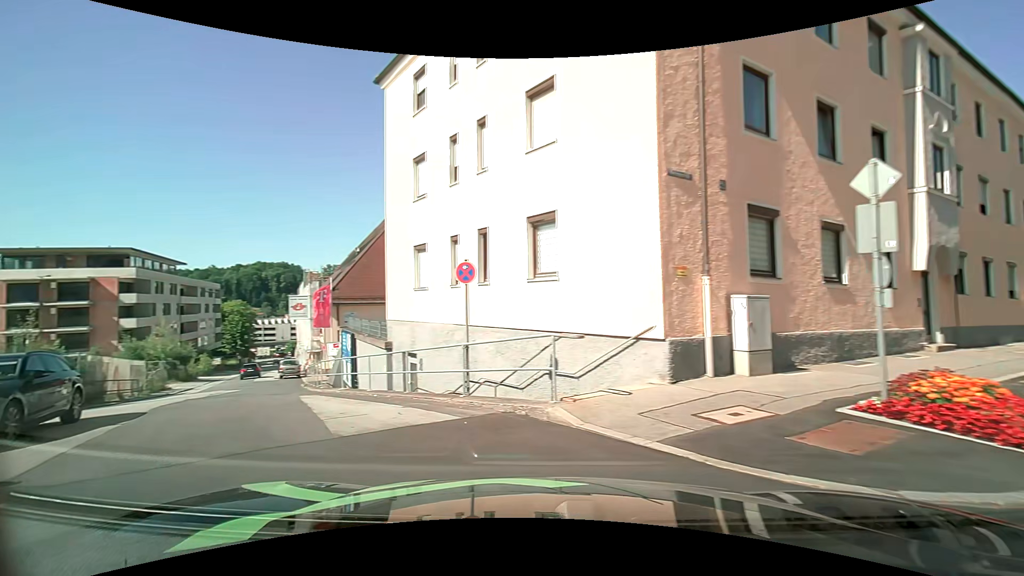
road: residential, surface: asphalt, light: Day
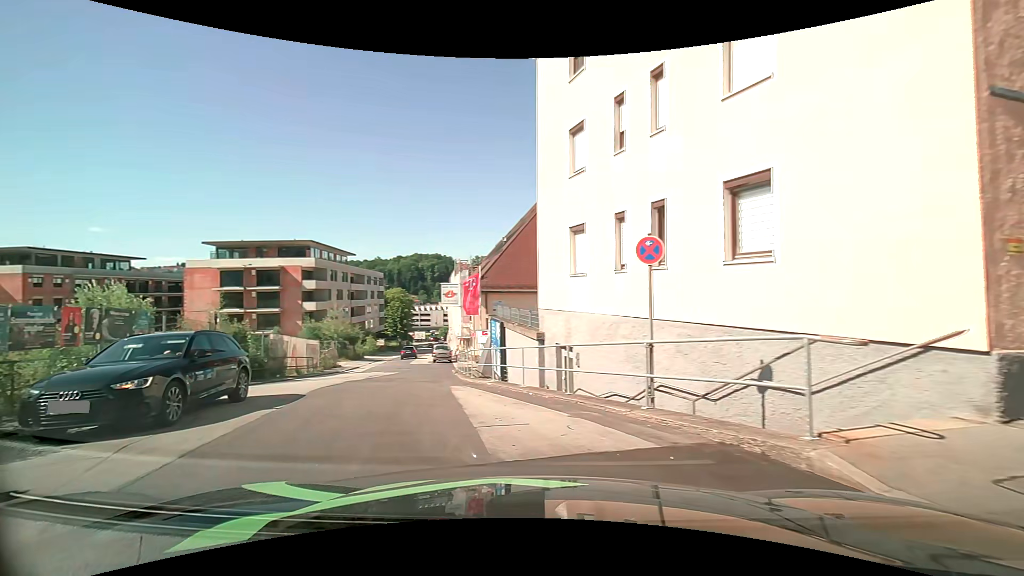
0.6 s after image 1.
(-0.3, +1.9) m; -15°
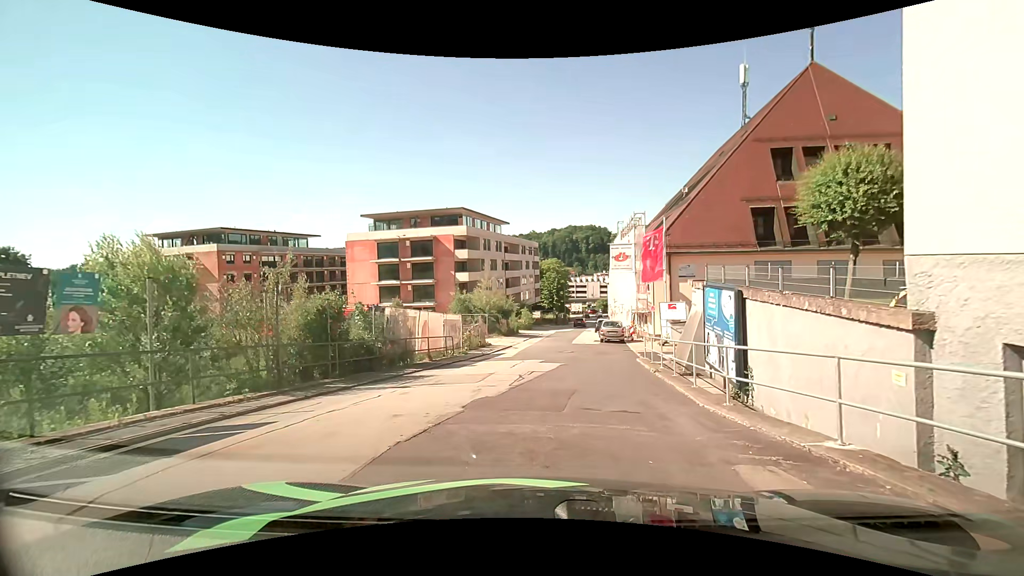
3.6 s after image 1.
(-2.4, +8.7) m; -18°
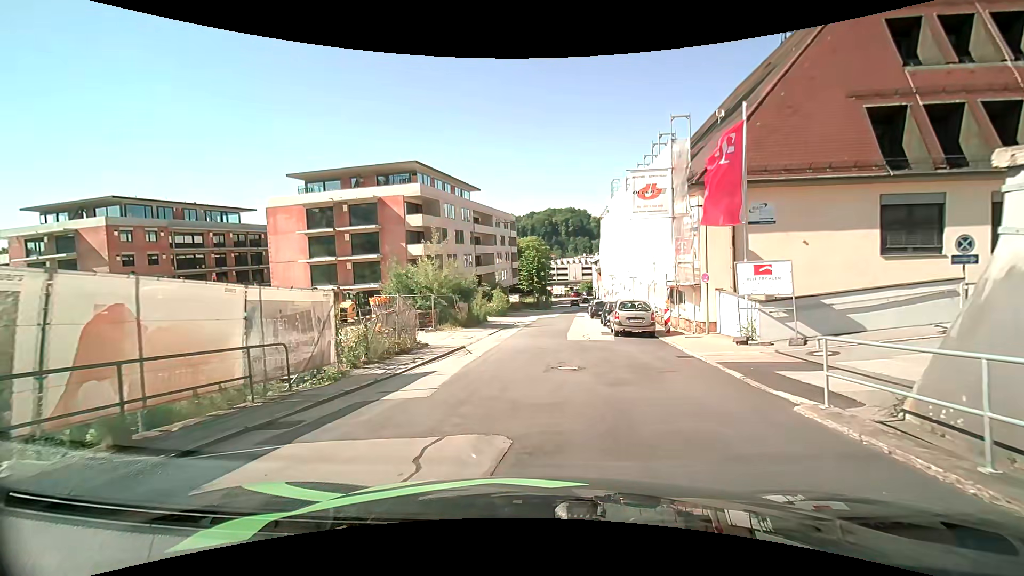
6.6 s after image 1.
(-0.1, +14.8) m; +2°
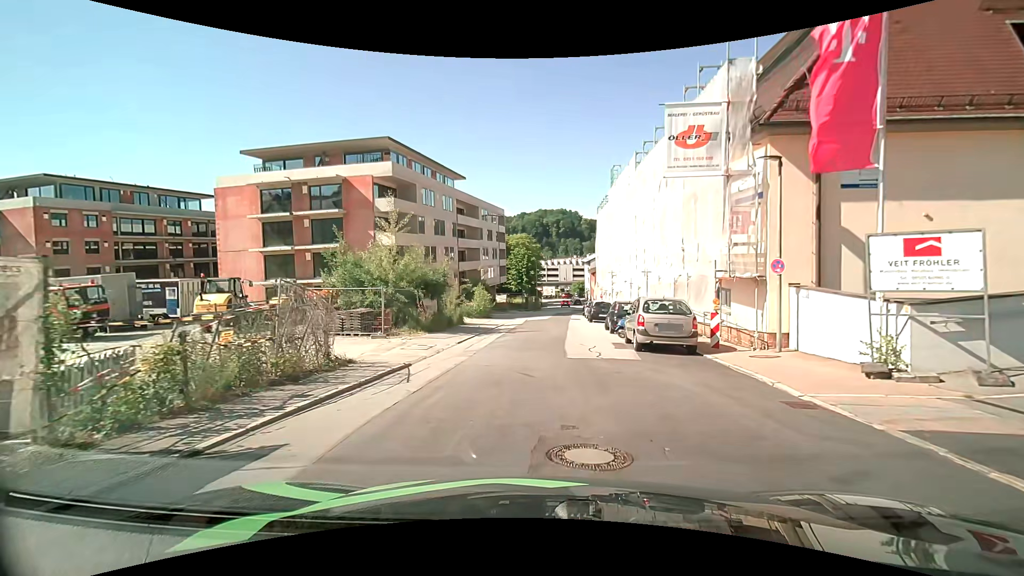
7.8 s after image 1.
(0.0, +7.0) m; 0°
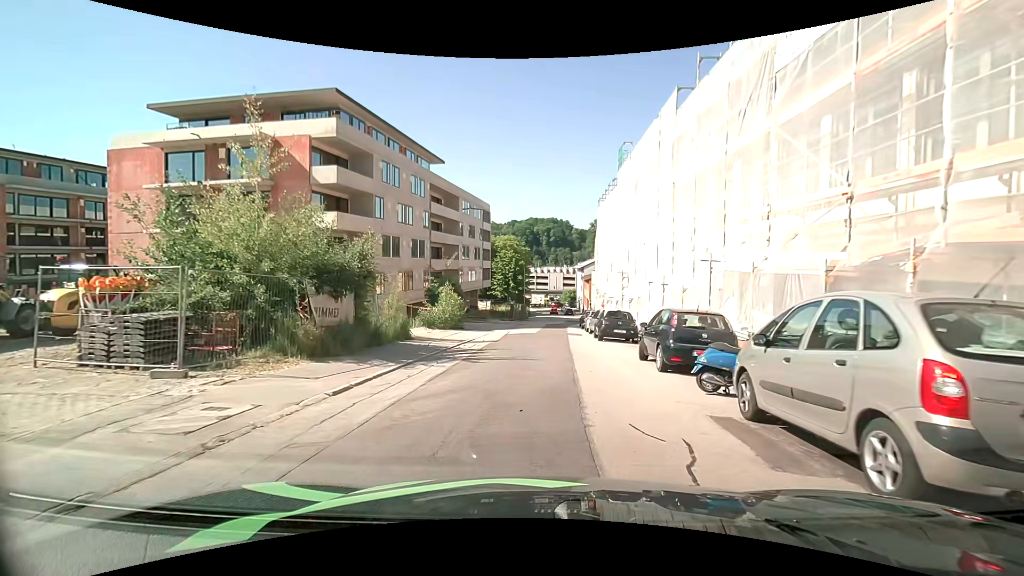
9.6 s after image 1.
(+0.1, +10.8) m; +2°
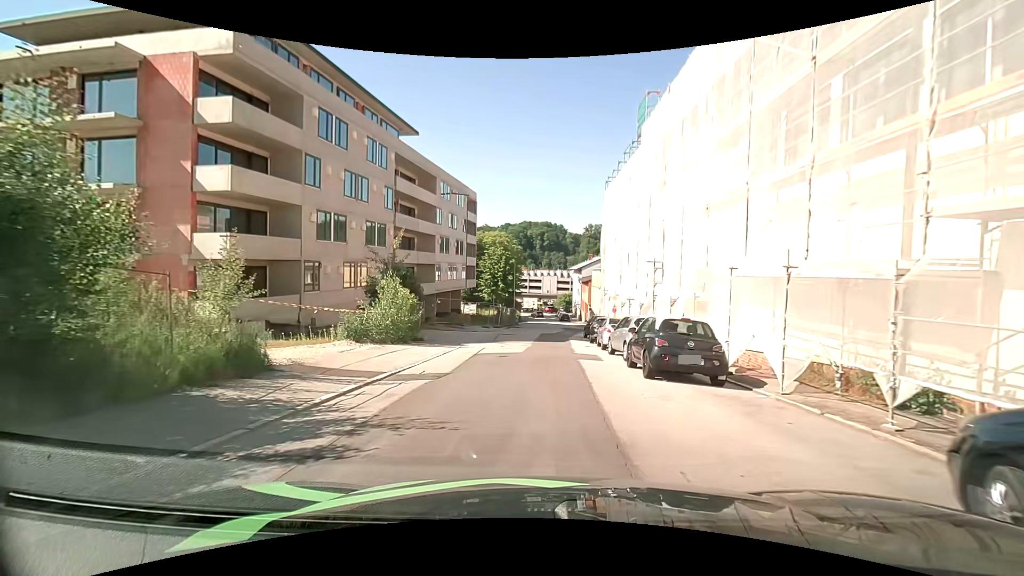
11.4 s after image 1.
(+0.1, +11.0) m; 0°
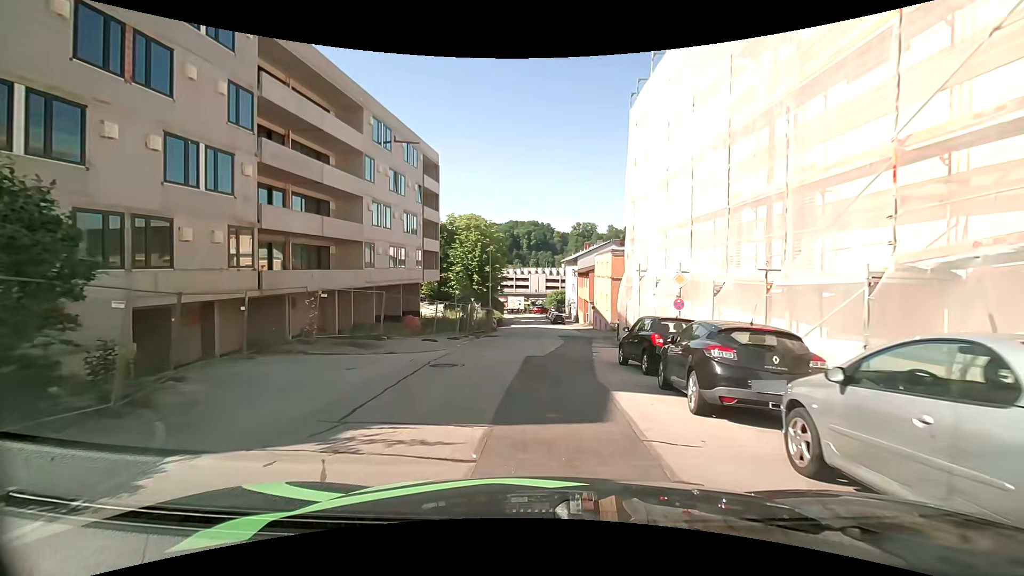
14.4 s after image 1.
(+0.3, +18.4) m; 0°
(0, +10) (+1, +20) (+2, +30) (+3, +40) (+3, +50) (+3, +60) (+2, +70) (+2, +80) (+1, +90) (-3, +99) m
